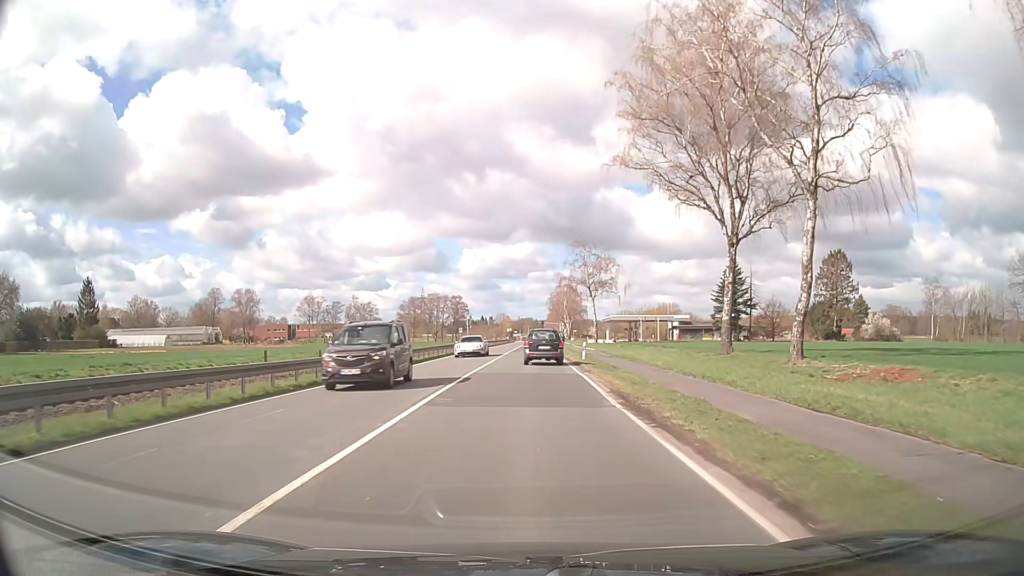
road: primary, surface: asphalt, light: Day
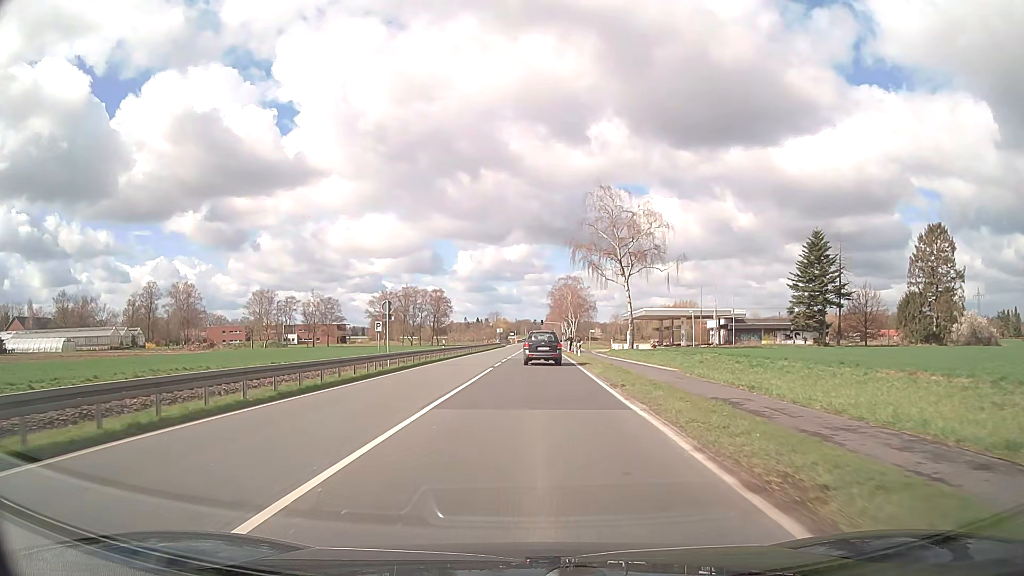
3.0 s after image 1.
(+0.3, +40.5) m; 0°
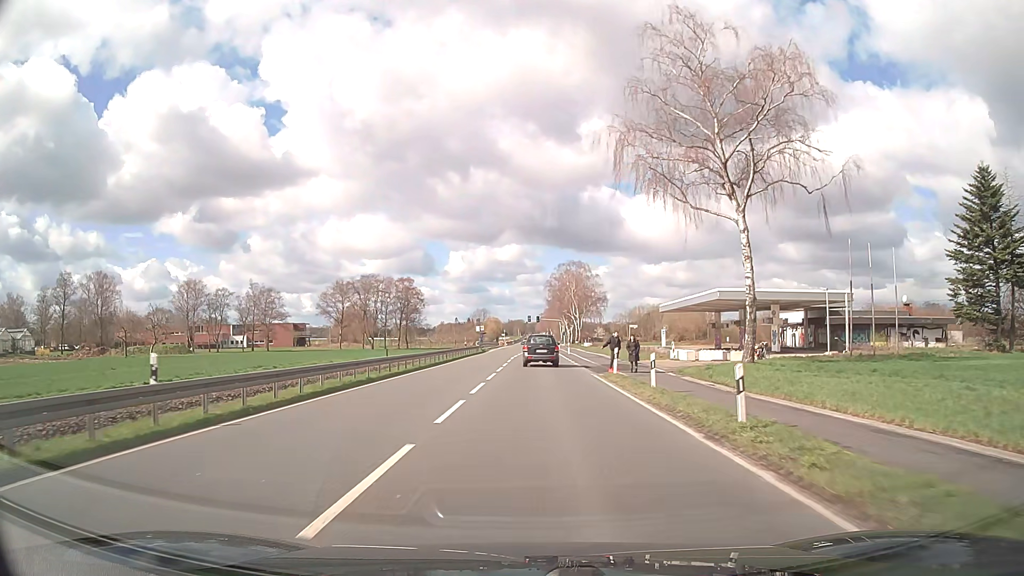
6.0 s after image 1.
(+0.1, +38.9) m; +1°
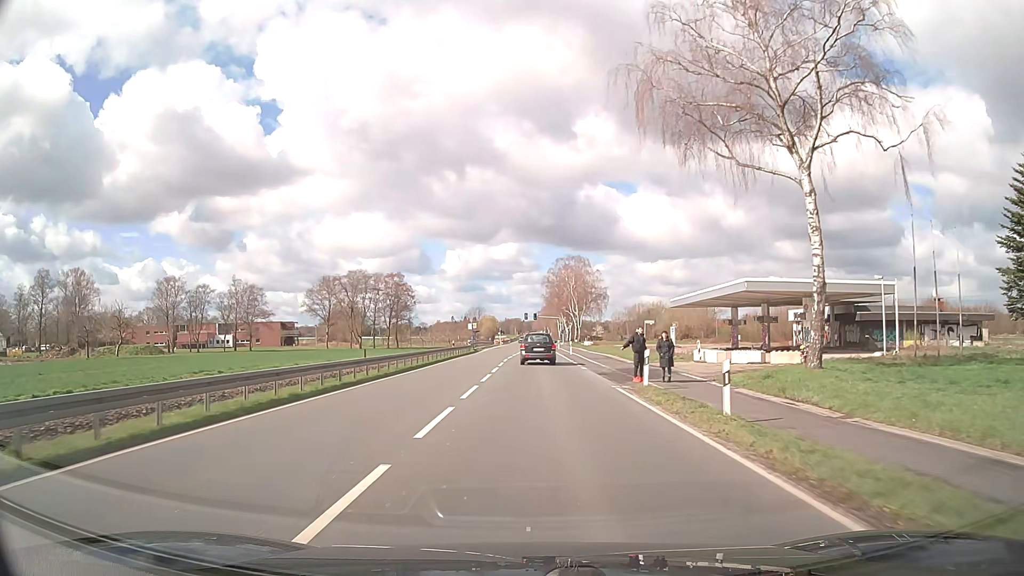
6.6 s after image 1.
(0.0, +7.8) m; 0°
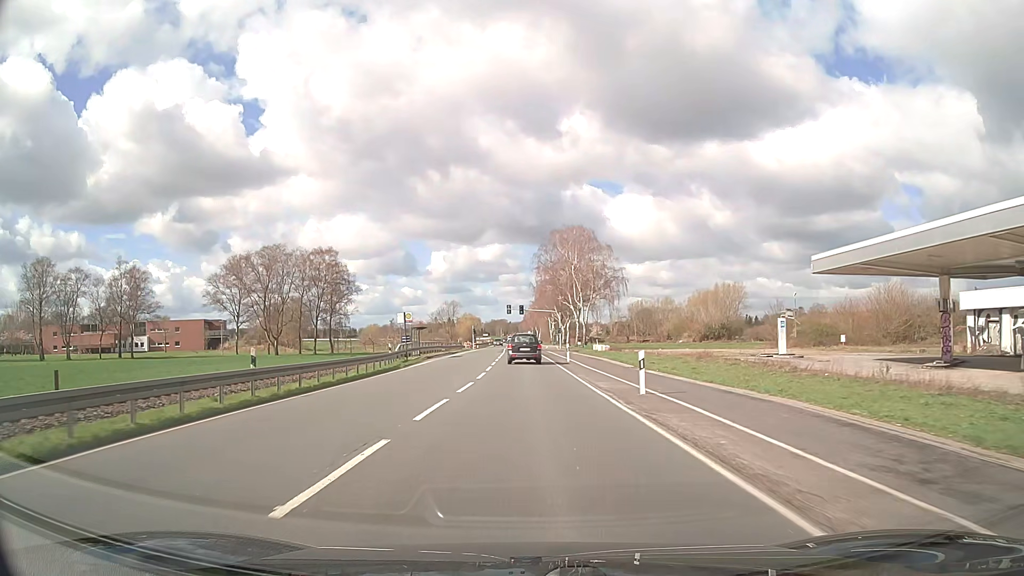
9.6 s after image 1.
(+0.5, +40.4) m; +1°
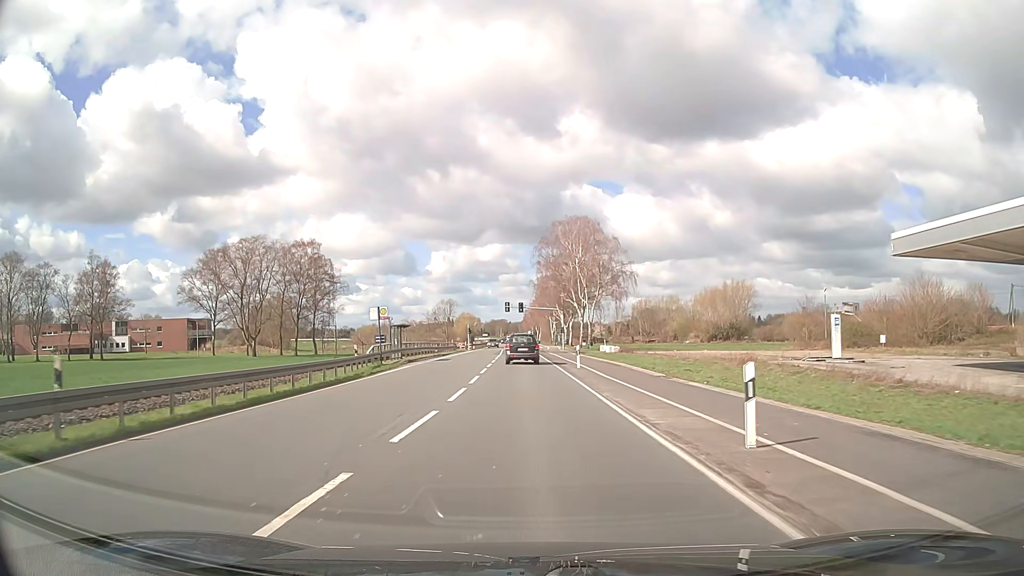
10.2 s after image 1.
(0.0, +8.3) m; 0°
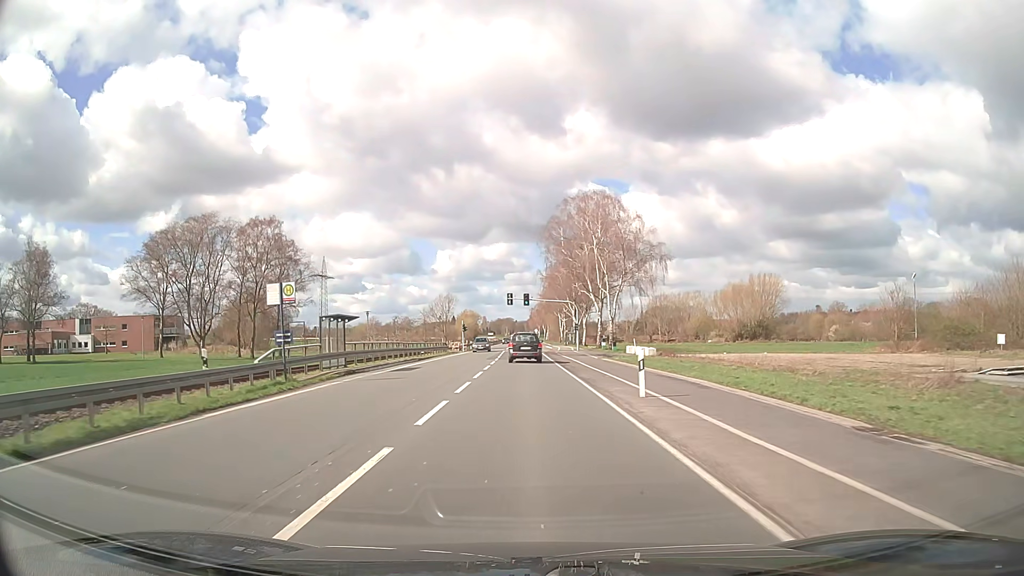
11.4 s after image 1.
(-0.1, +16.7) m; -1°
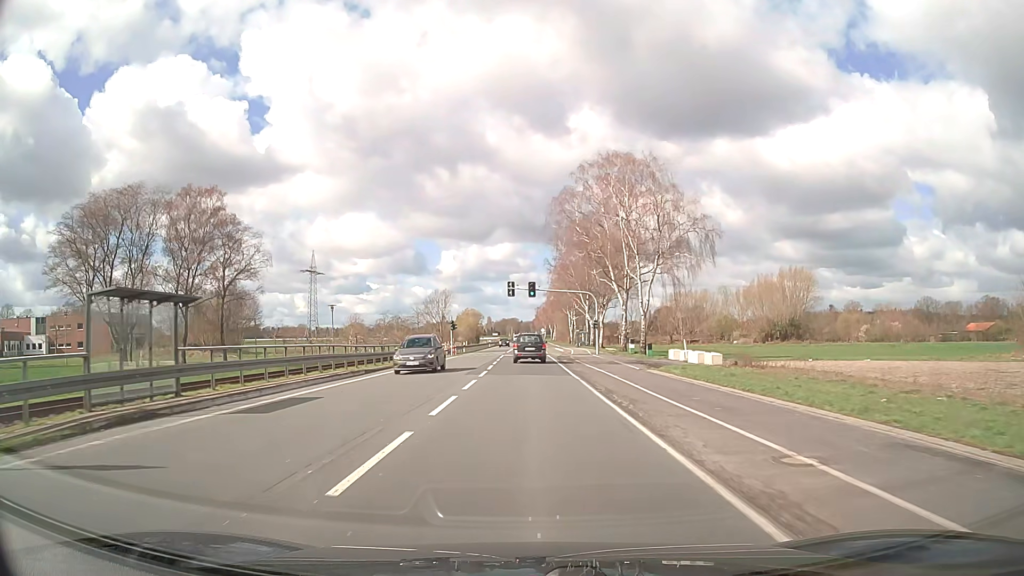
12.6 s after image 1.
(-0.1, +16.9) m; 0°
(0, +10) (0, +20) (0, +30) (0, +40) (0, +50) (0, +60) (0, +70) (0, +80) (0, +90) (0, +100) m
